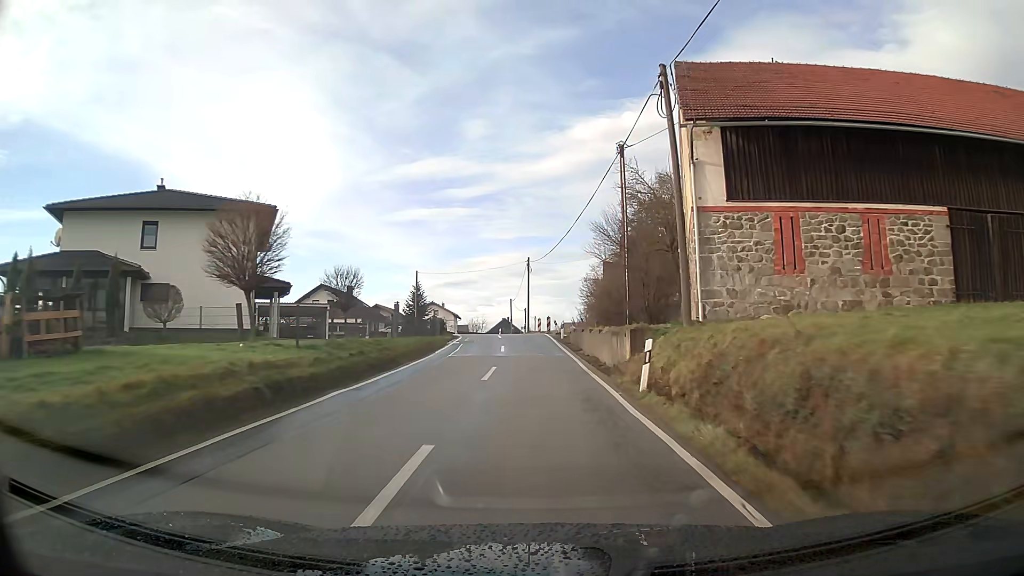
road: tertiary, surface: asphalt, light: Day
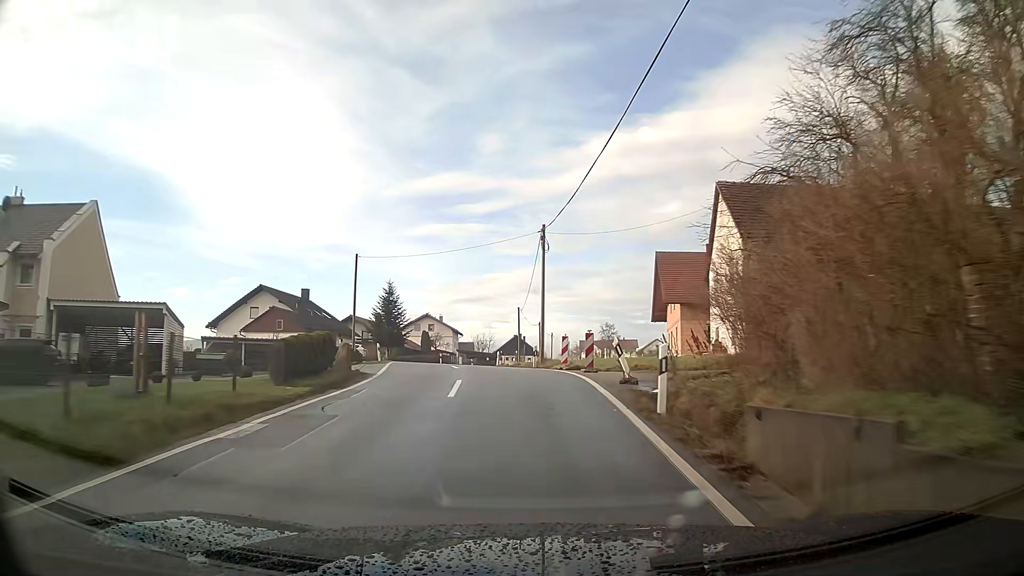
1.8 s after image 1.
(-0.3, +27.2) m; -2°
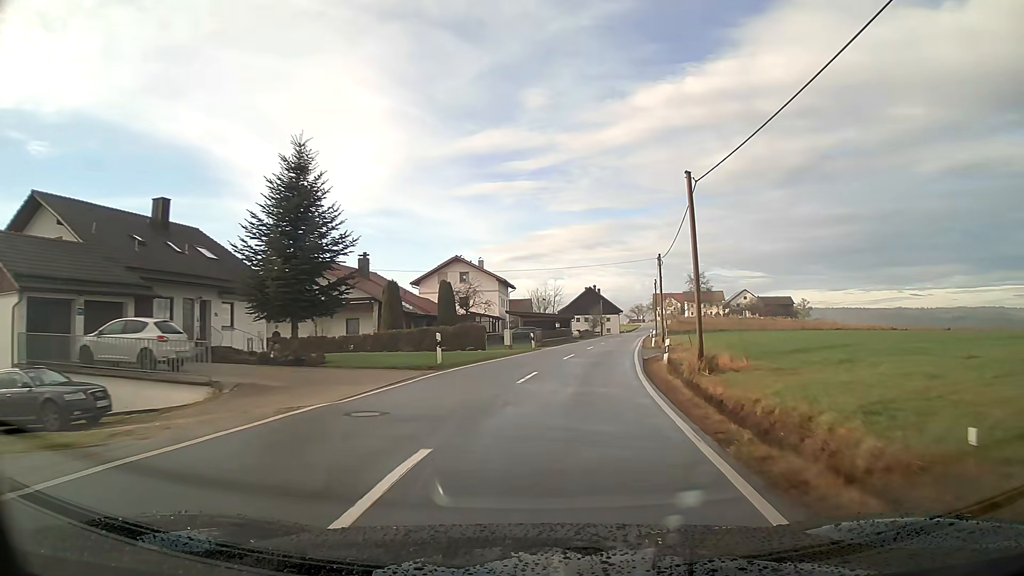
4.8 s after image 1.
(-3.3, +45.4) m; -2°
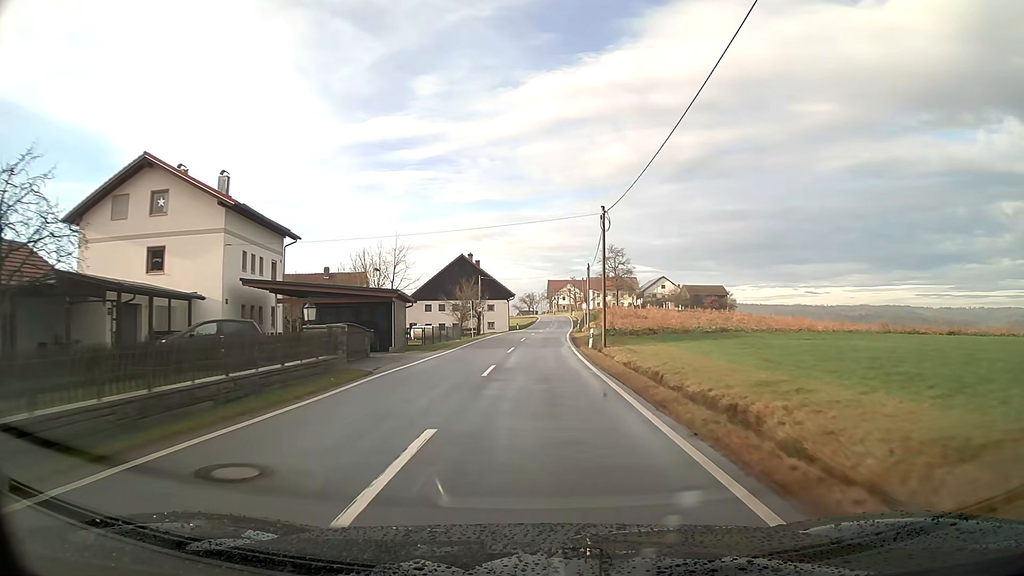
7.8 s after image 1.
(+4.2, +46.4) m; +8°
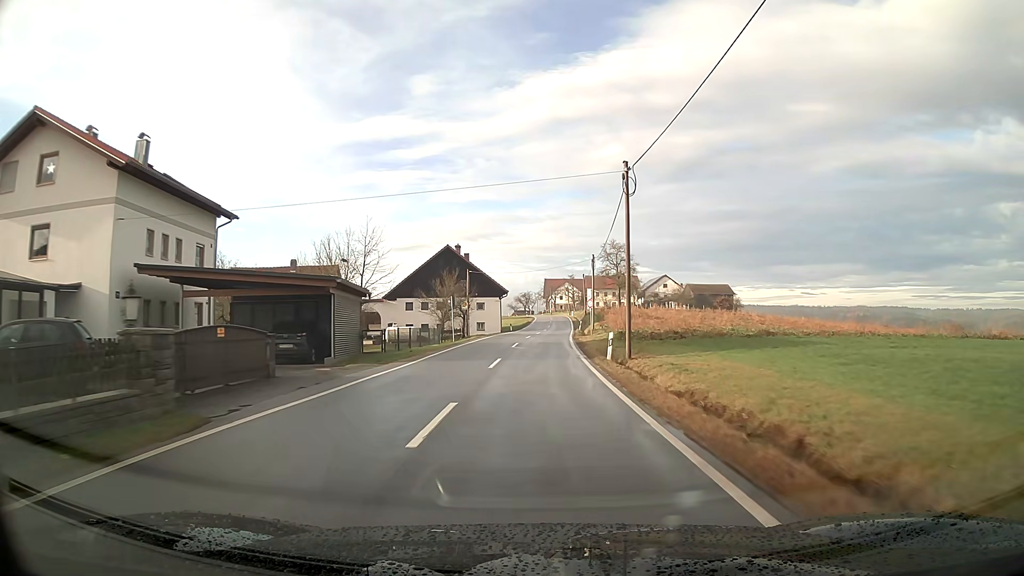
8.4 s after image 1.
(0.0, +9.3) m; 0°
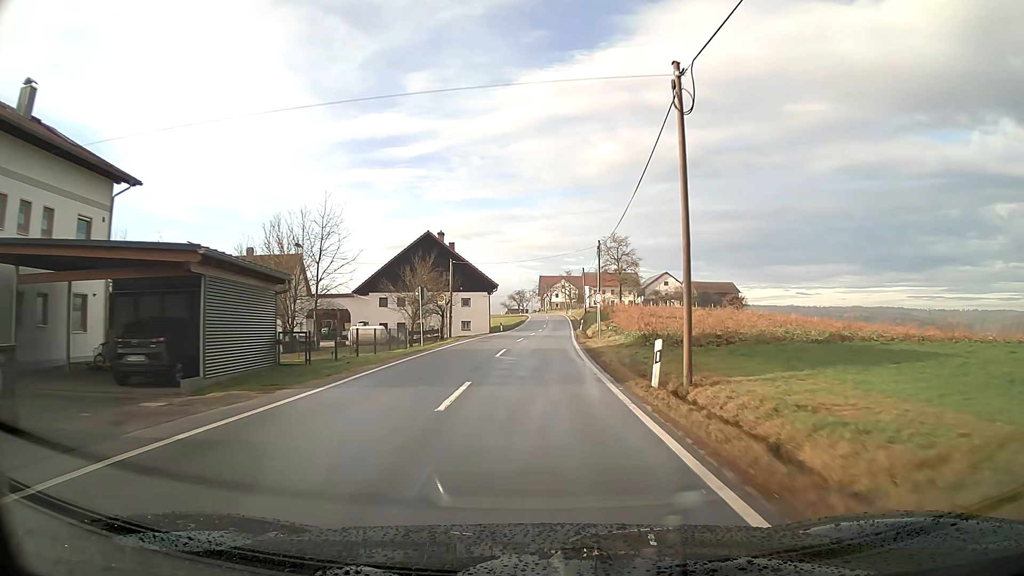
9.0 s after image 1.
(0.0, +9.3) m; 0°
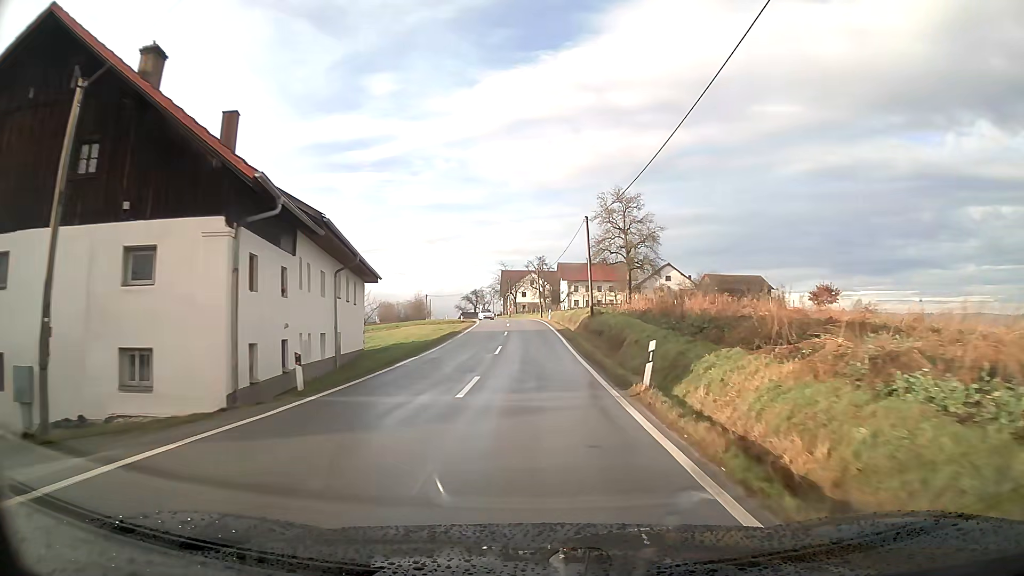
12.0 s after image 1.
(+1.2, +45.9) m; +3°
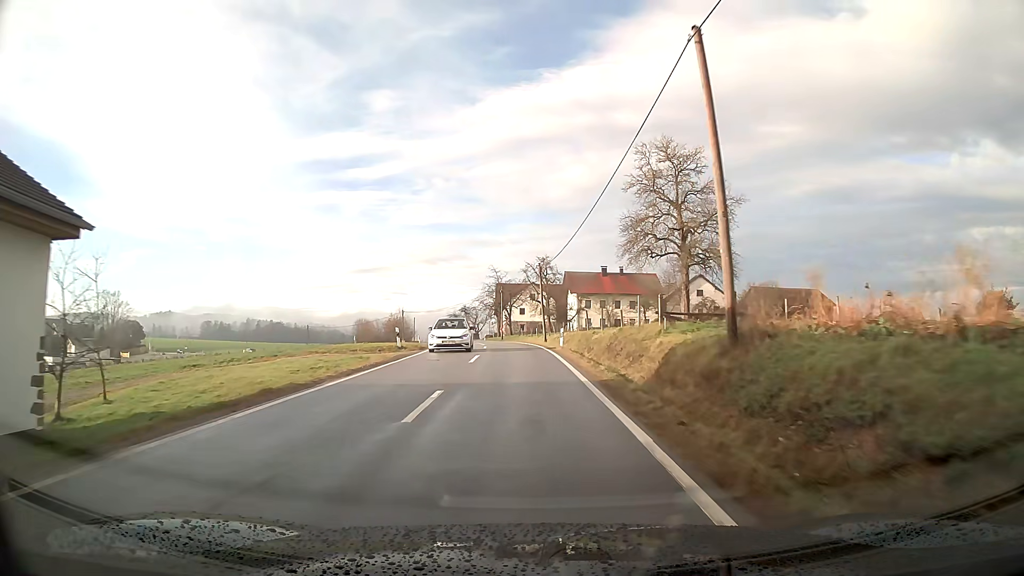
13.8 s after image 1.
(0.0, +27.4) m; -1°
